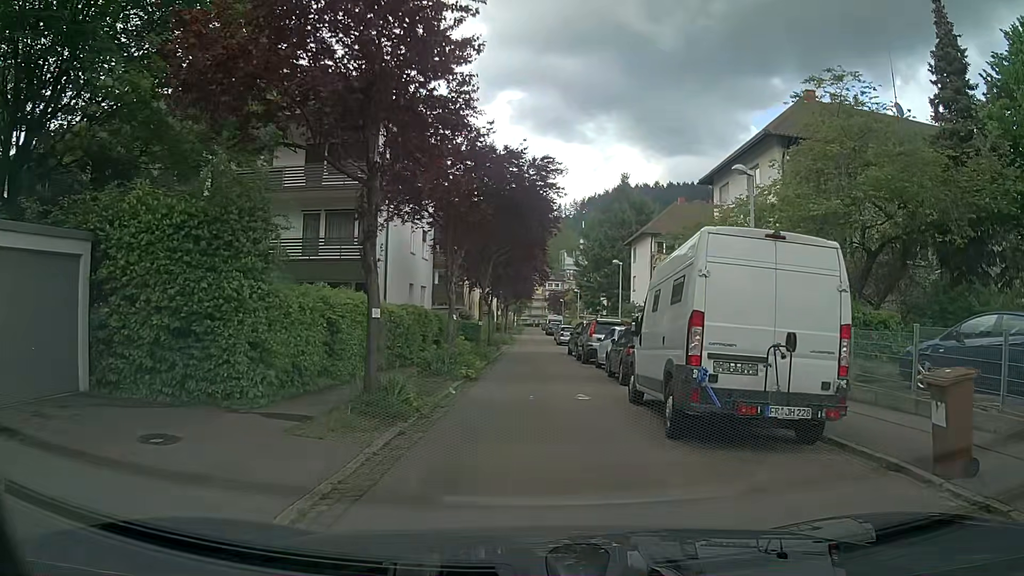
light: Day
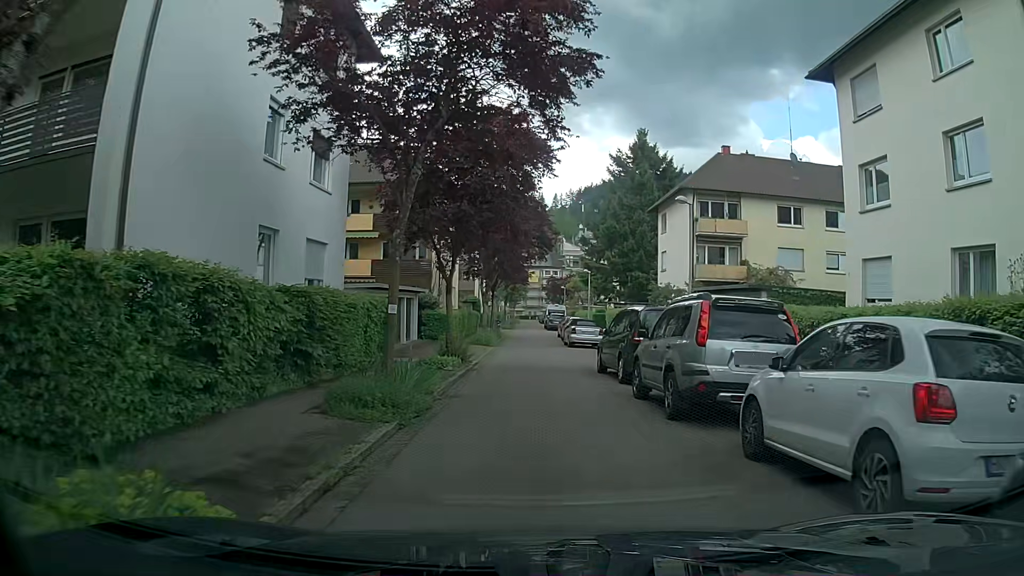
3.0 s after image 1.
(+0.3, +16.8) m; +2°
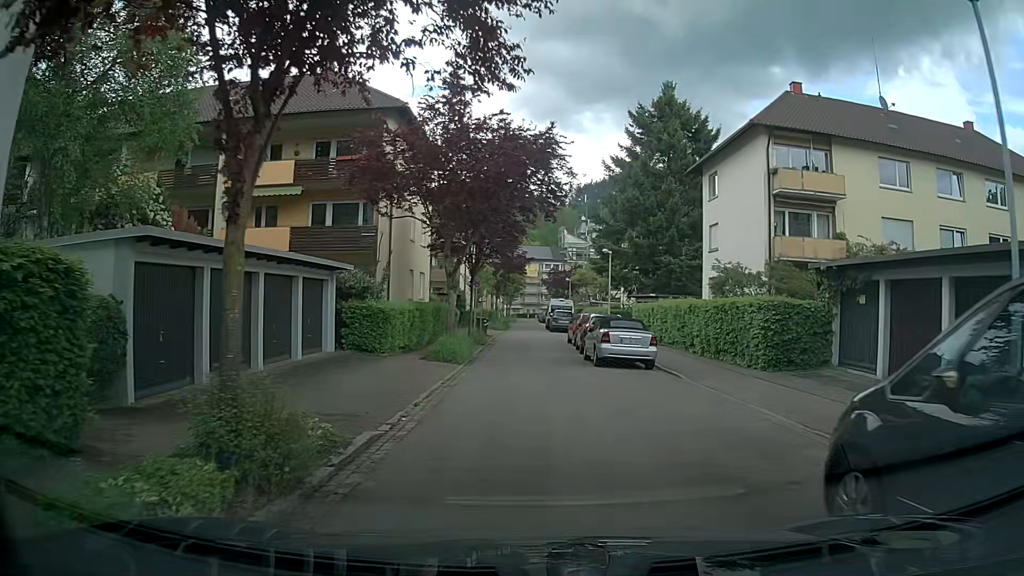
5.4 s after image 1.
(-0.1, +14.2) m; -1°
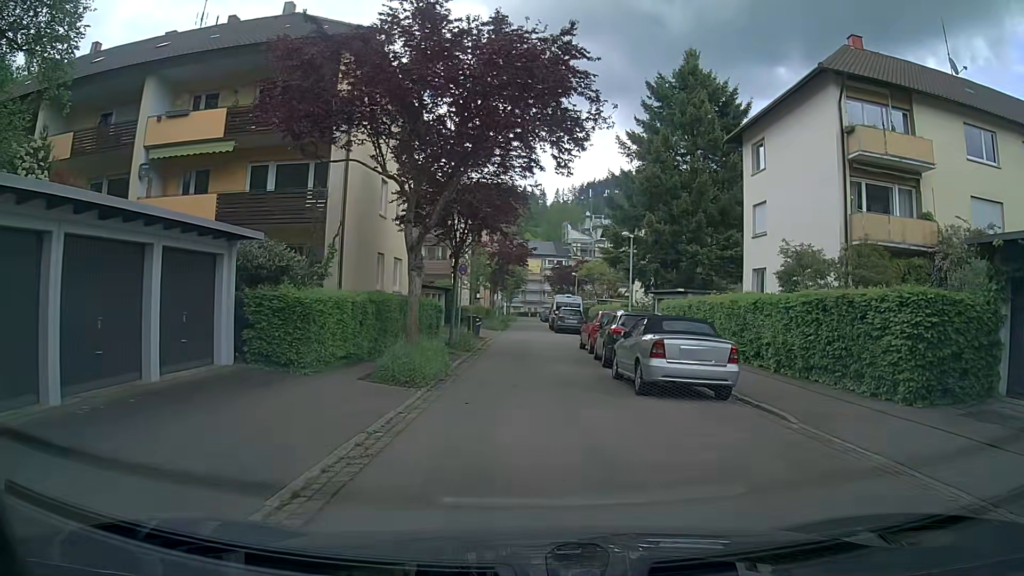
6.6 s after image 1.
(+0.1, +7.2) m; +1°
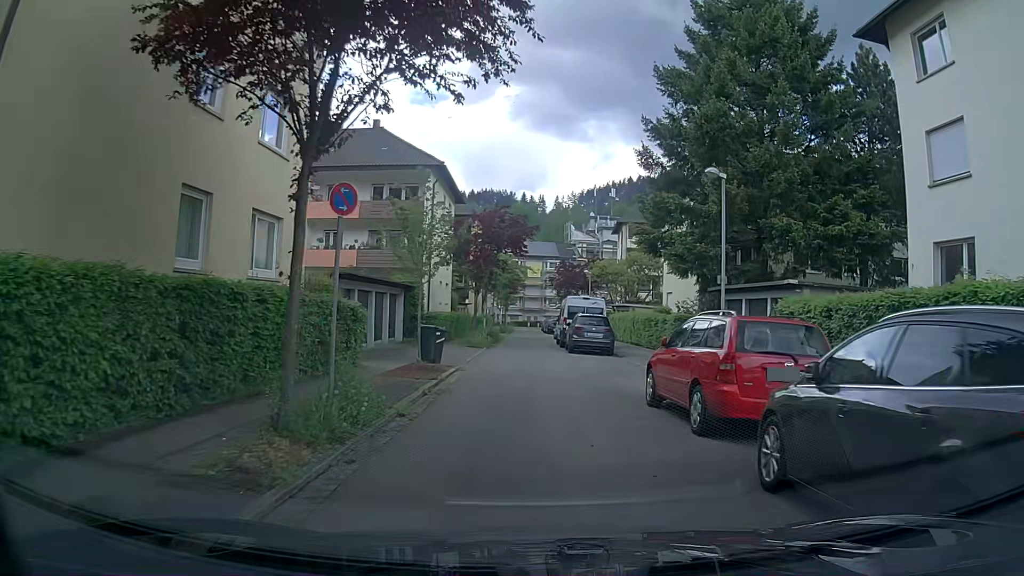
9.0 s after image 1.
(0.0, +14.8) m; +1°
